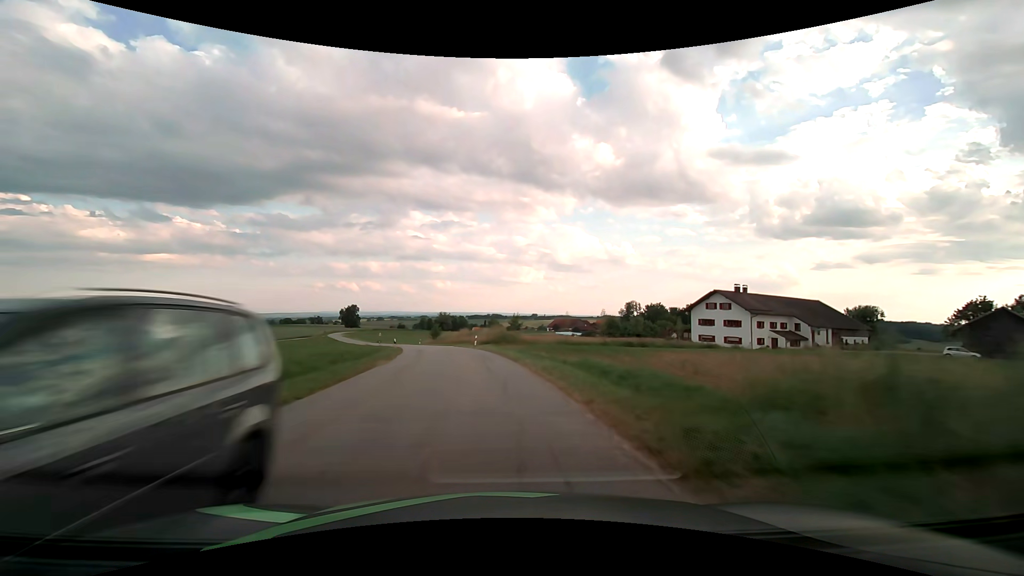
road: tertiary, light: Day
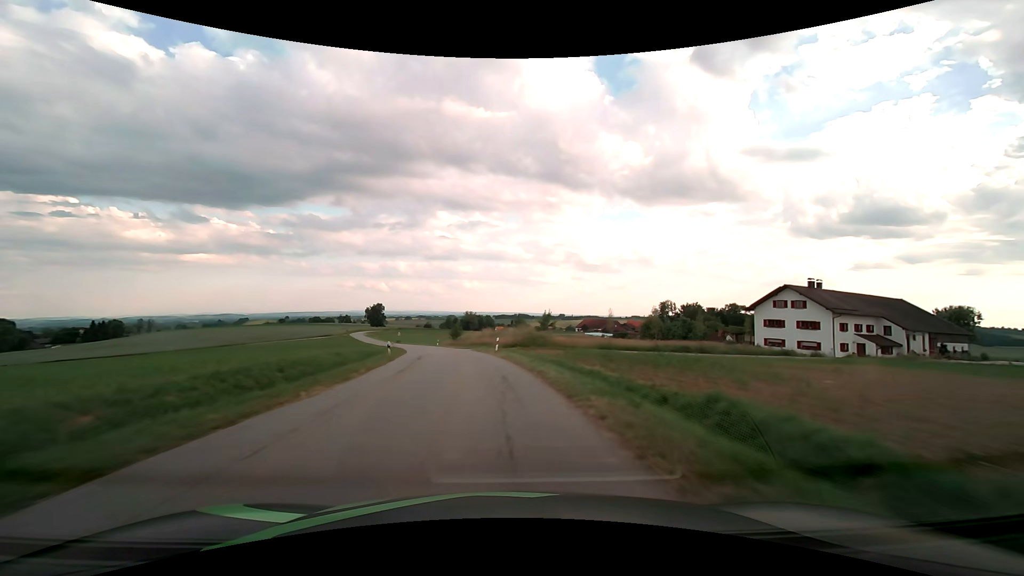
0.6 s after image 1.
(-0.3, +11.1) m; -3°
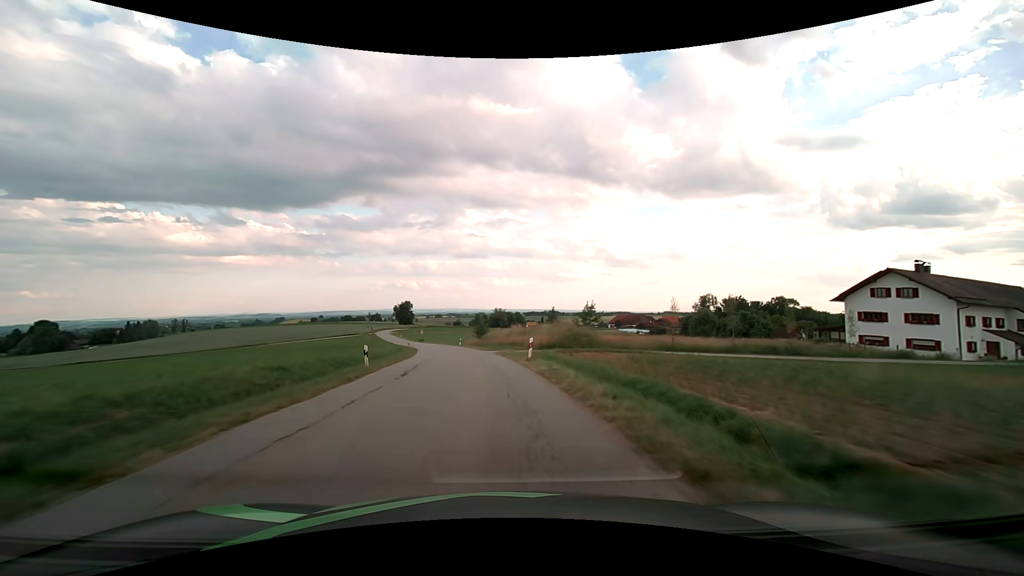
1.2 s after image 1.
(-0.3, +11.1) m; -3°
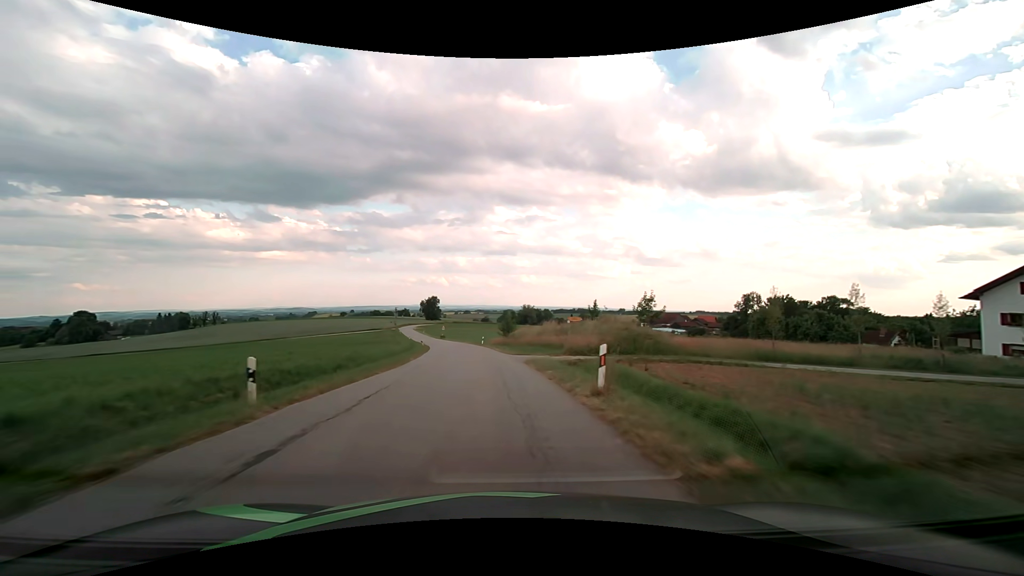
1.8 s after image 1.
(-0.4, +11.1) m; -4°
